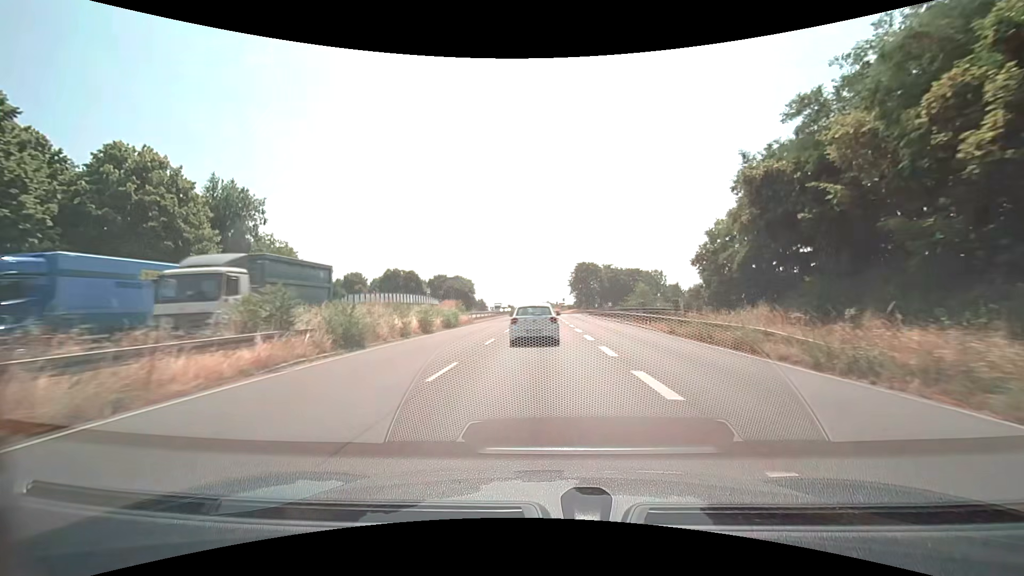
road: trunk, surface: asphalt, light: Day
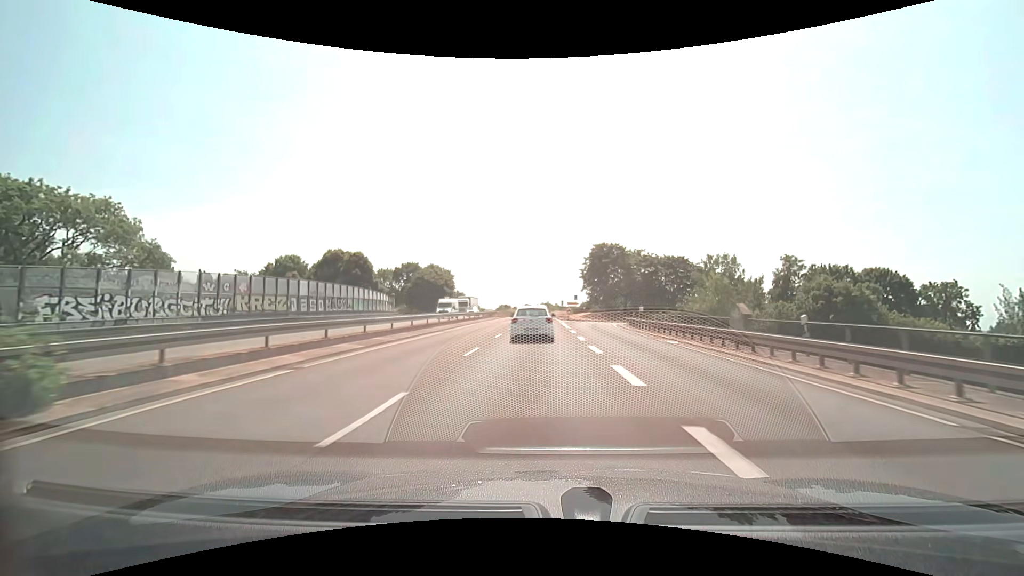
(+0.1, +40.2) m; 0°
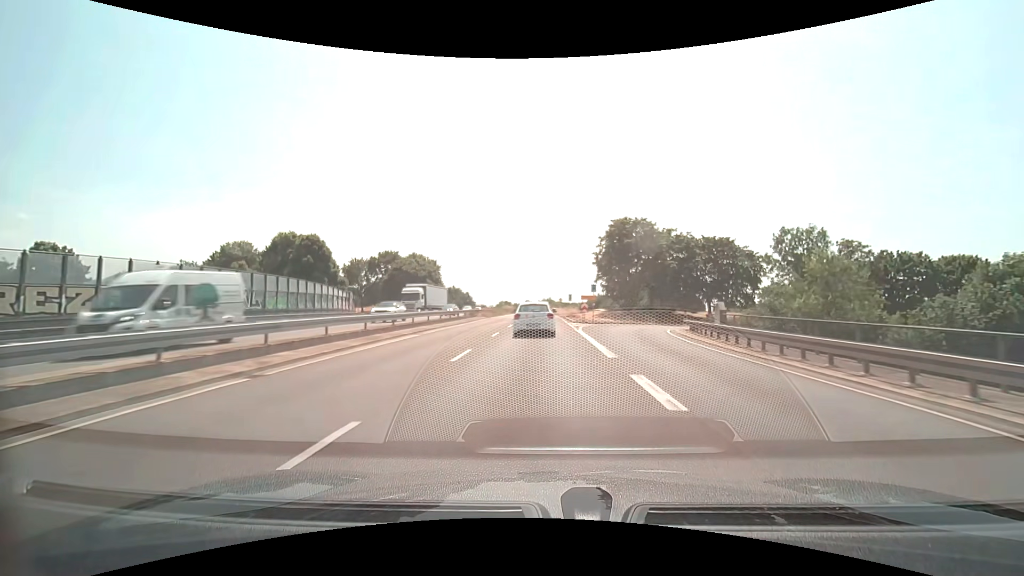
(0.0, +20.2) m; 0°
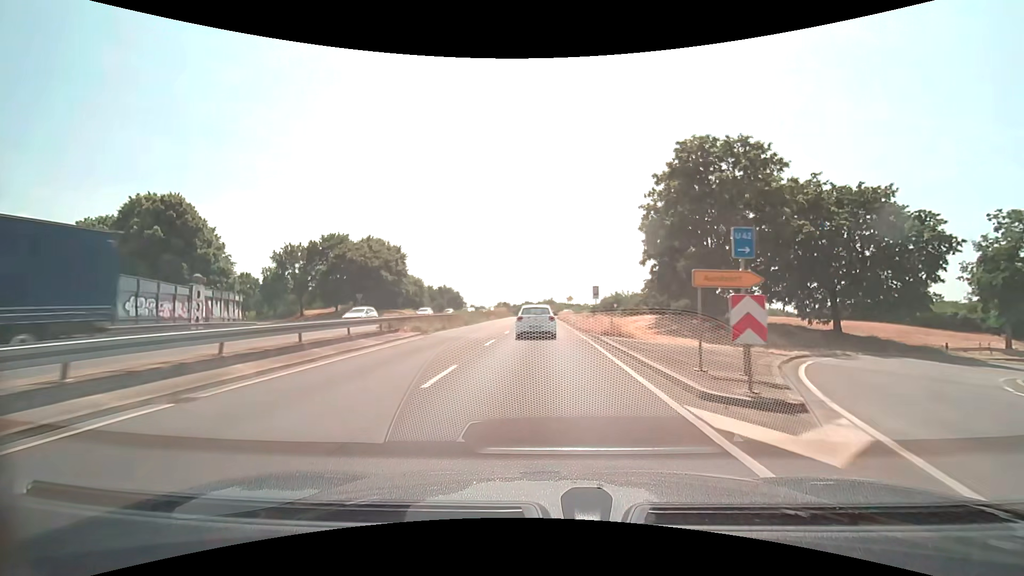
(-0.1, +30.2) m; 0°
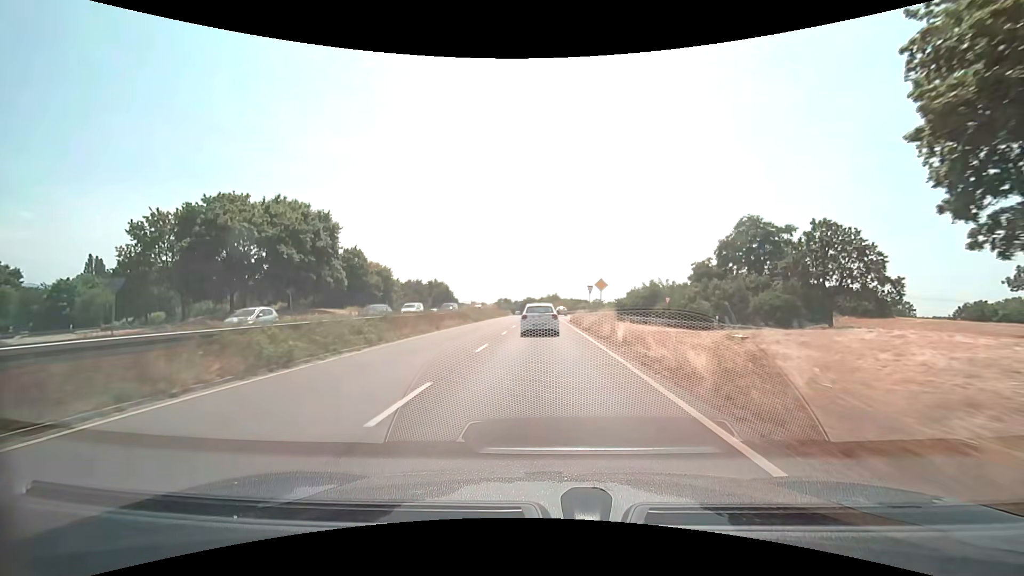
(0.0, +30.1) m; 0°
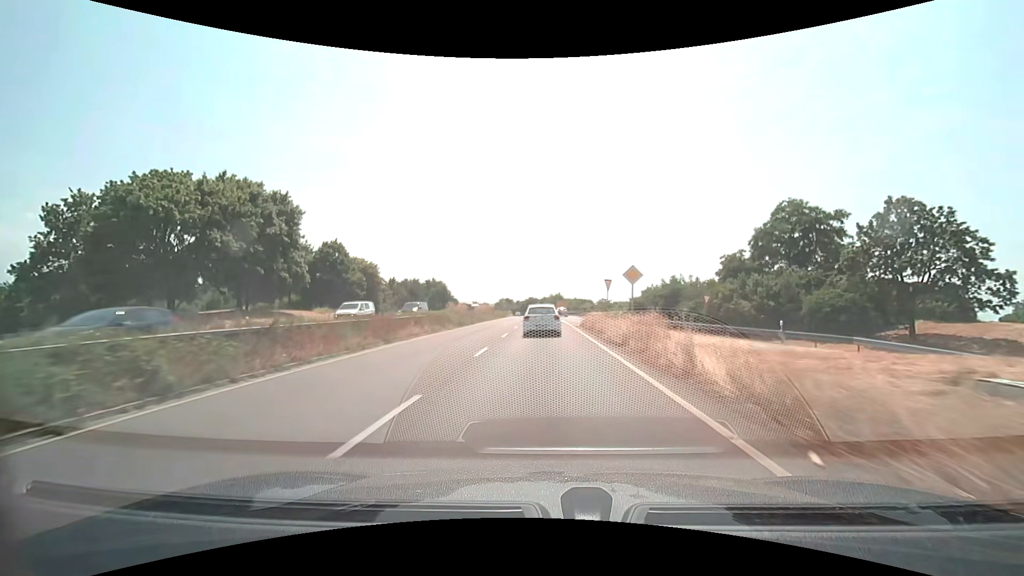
(0.0, +10.0) m; 0°
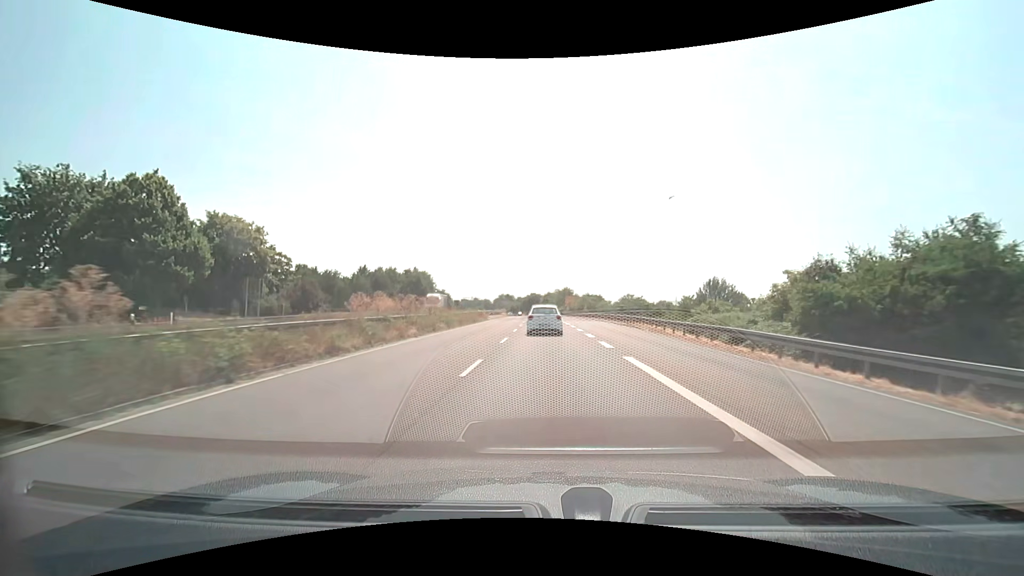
(-0.4, +40.2) m; 0°
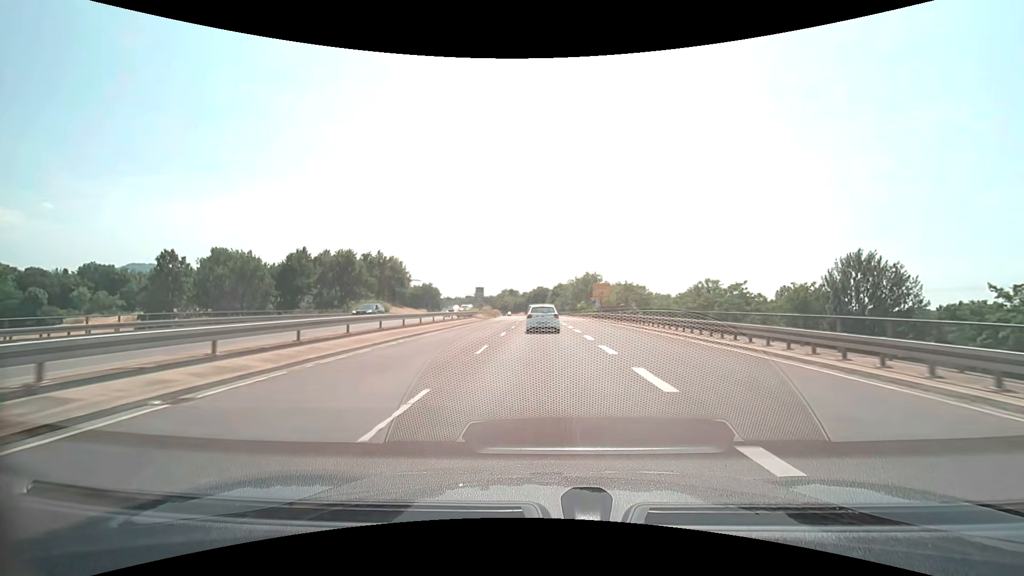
(-0.4, +50.7) m; -1°
(0, +10) (0, +20) (0, +30) (0, +40) (-1, +50) (-1, +60) (-1, +70) (-2, +80) (-2, +90) (-3, +100) m
